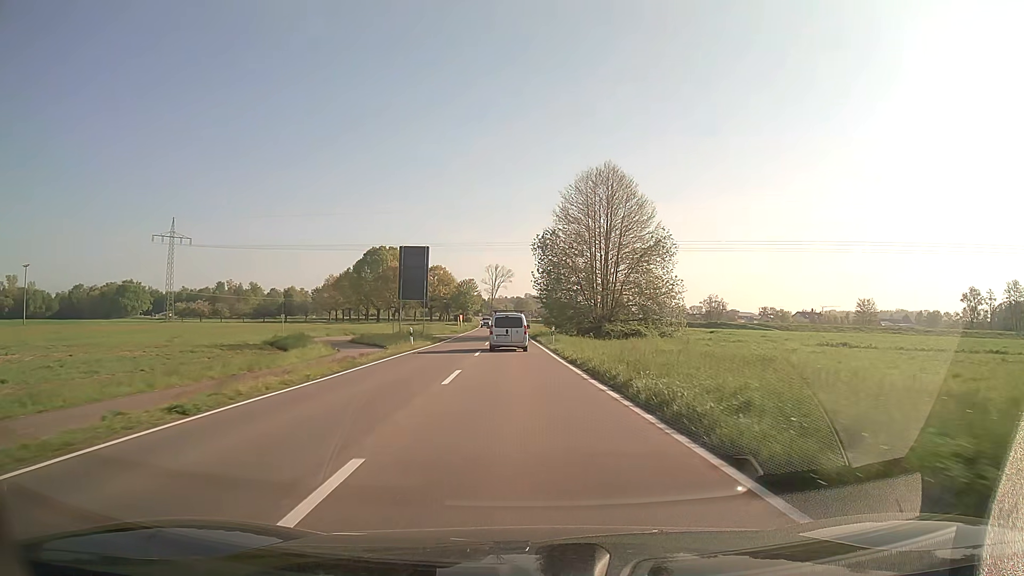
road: secondary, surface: asphalt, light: Day
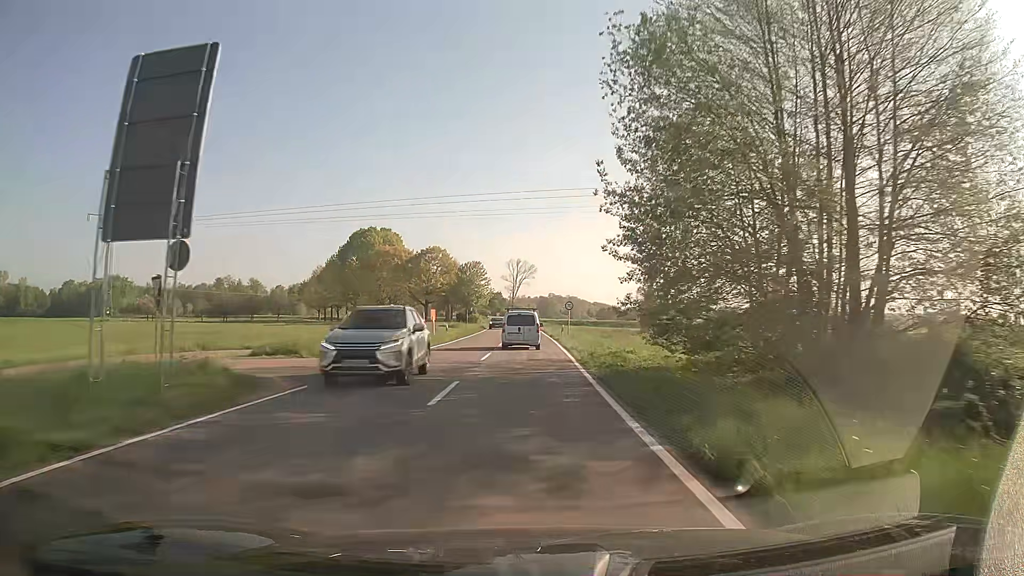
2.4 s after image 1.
(-1.1, +40.1) m; -2°
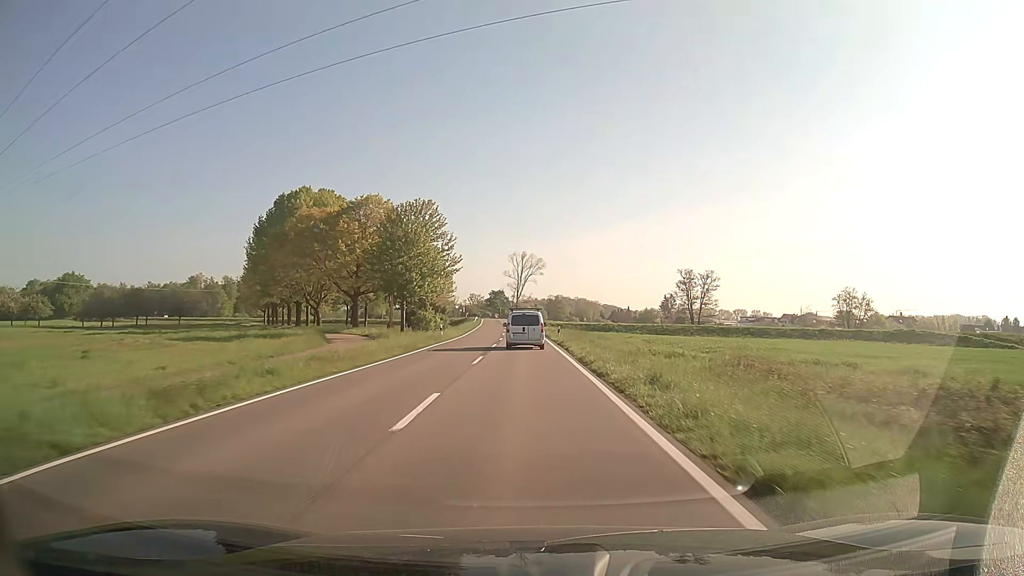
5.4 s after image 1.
(0.0, +50.5) m; -1°
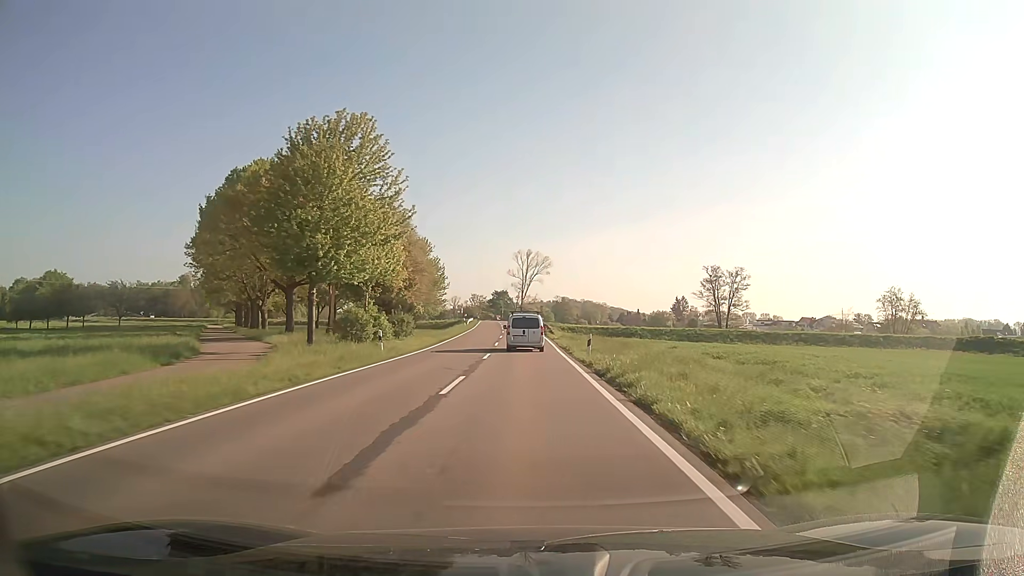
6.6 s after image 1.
(-0.1, +20.1) m; 0°
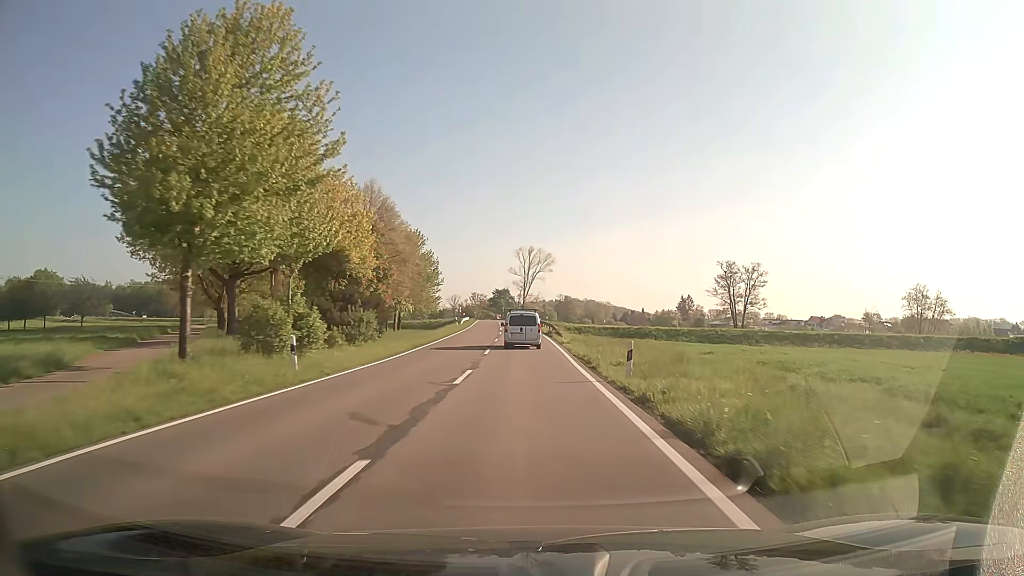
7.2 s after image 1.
(0.0, +10.0) m; 0°
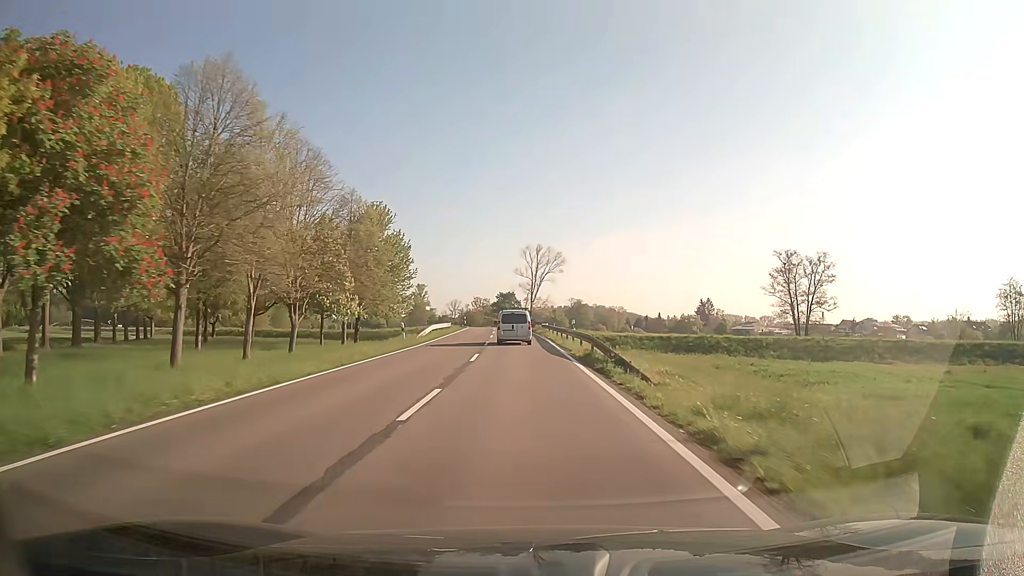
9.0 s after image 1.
(-0.2, +29.8) m; -1°
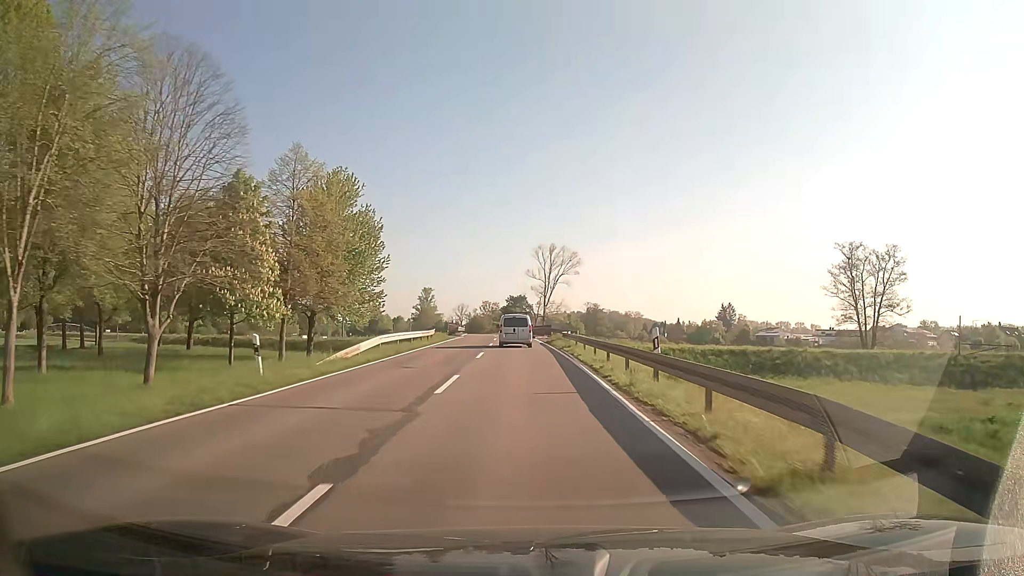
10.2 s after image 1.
(-0.2, +19.7) m; -1°
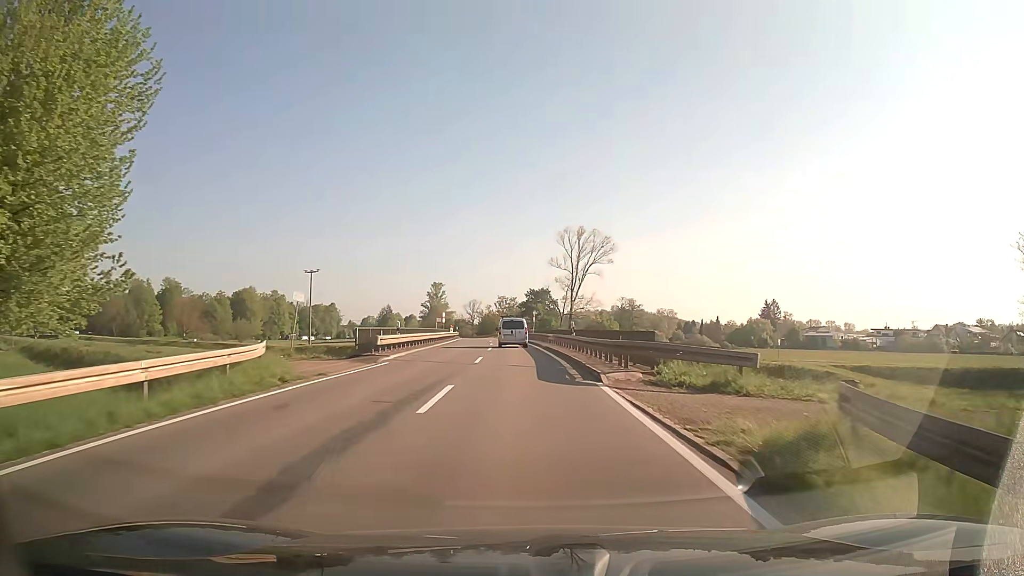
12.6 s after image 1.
(-0.6, +39.0) m; -2°
(0, +10) (0, +20) (0, +30) (-1, +40) (-1, +50) (-2, +60) (-3, +70) (-4, +80) (-4, +90) (-5, +100) m
